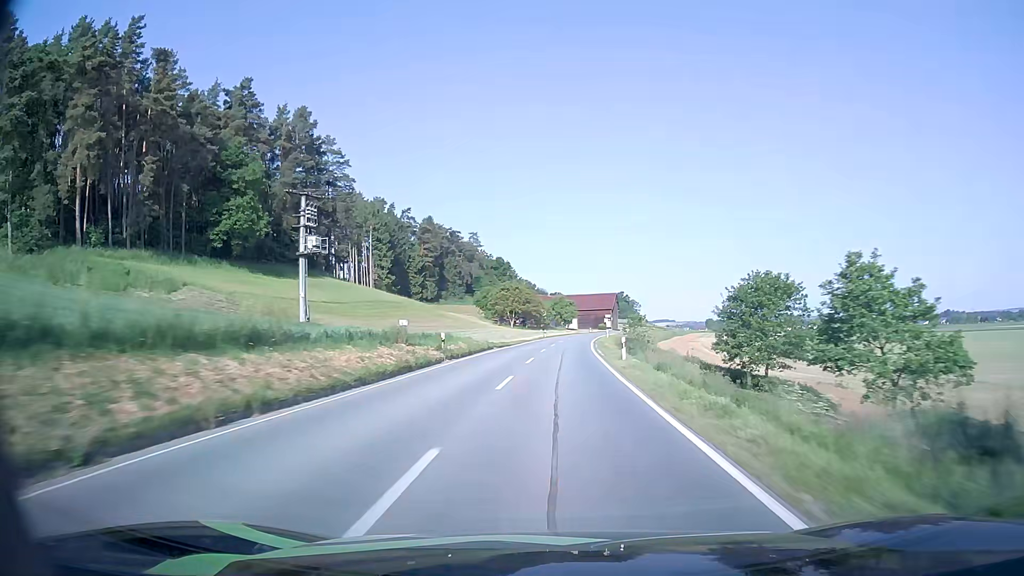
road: secondary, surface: asphalt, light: Day
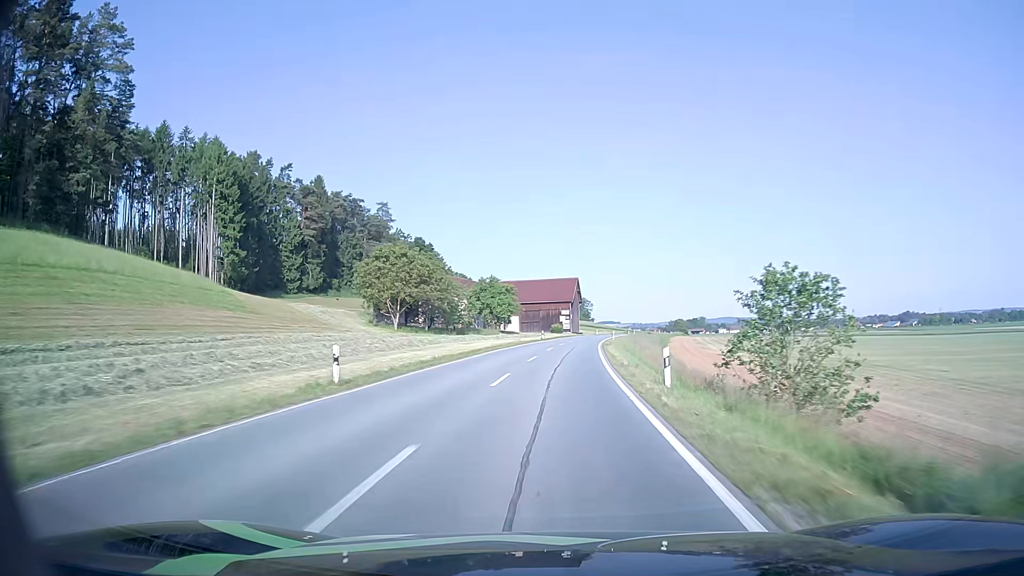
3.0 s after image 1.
(+3.2, +67.9) m; +5°
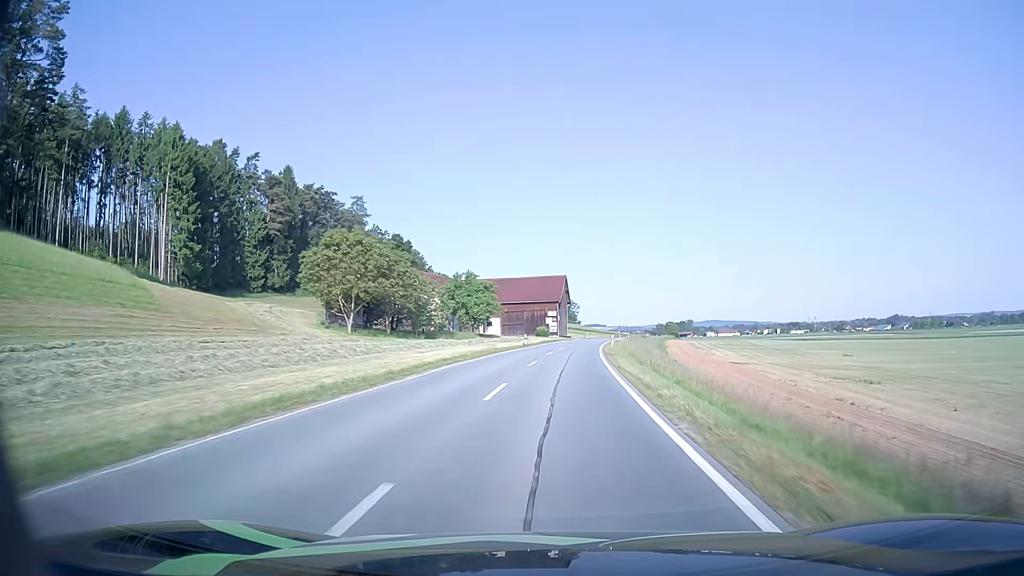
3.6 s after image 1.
(+0.1, +13.3) m; +1°
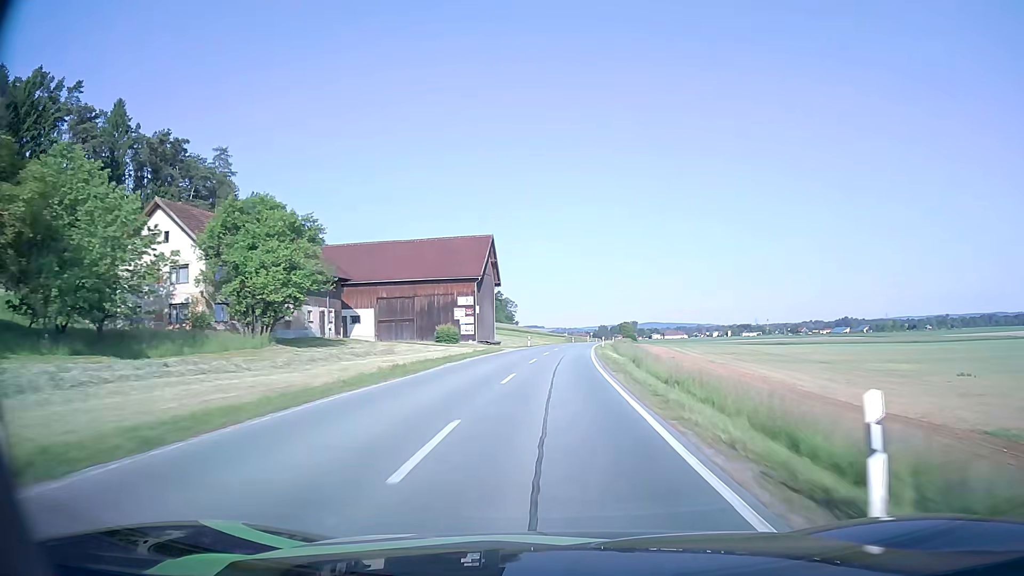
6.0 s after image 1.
(+2.7, +53.4) m; +5°
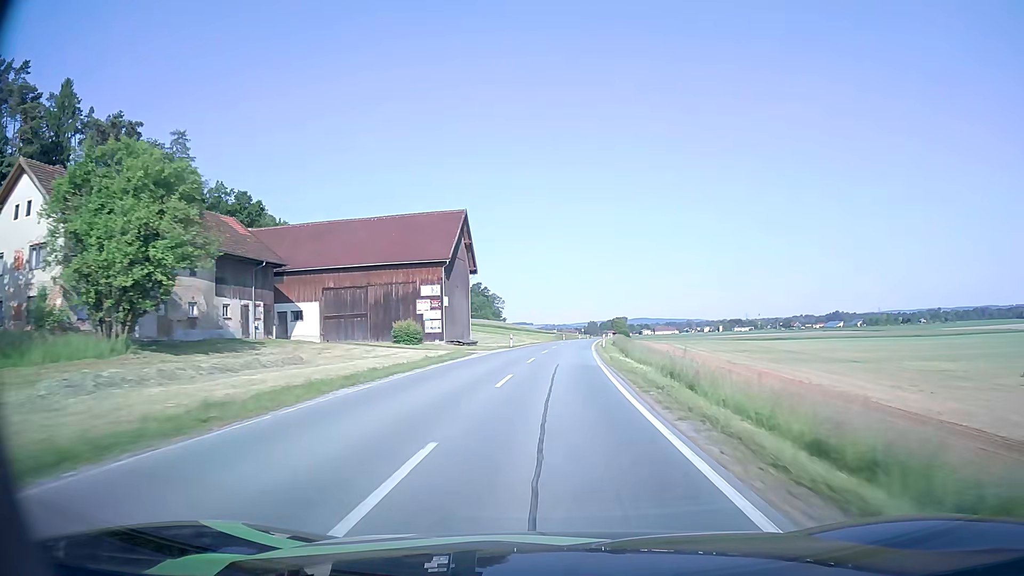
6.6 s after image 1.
(+0.1, +13.5) m; +1°
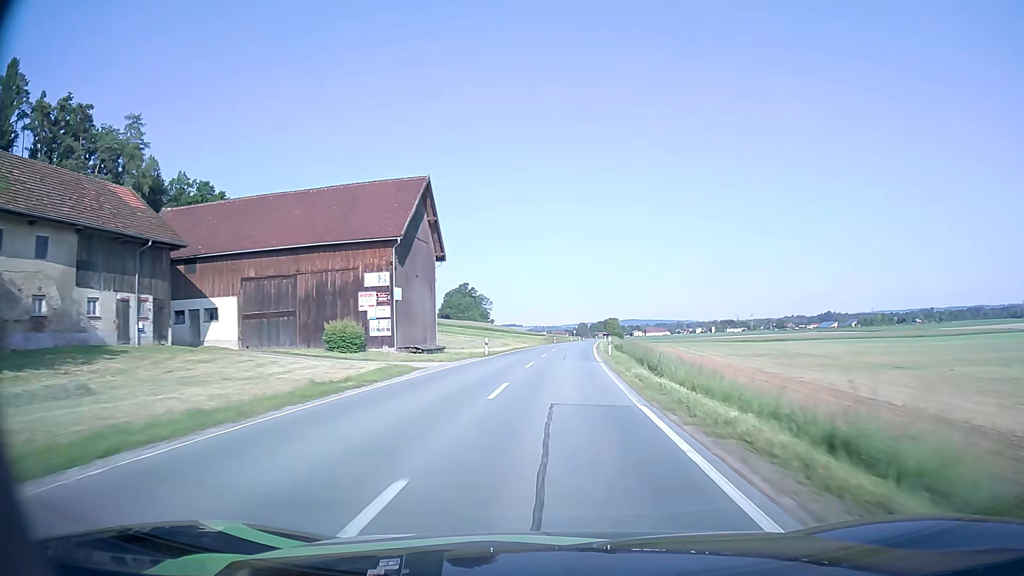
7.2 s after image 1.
(+0.1, +13.5) m; +1°
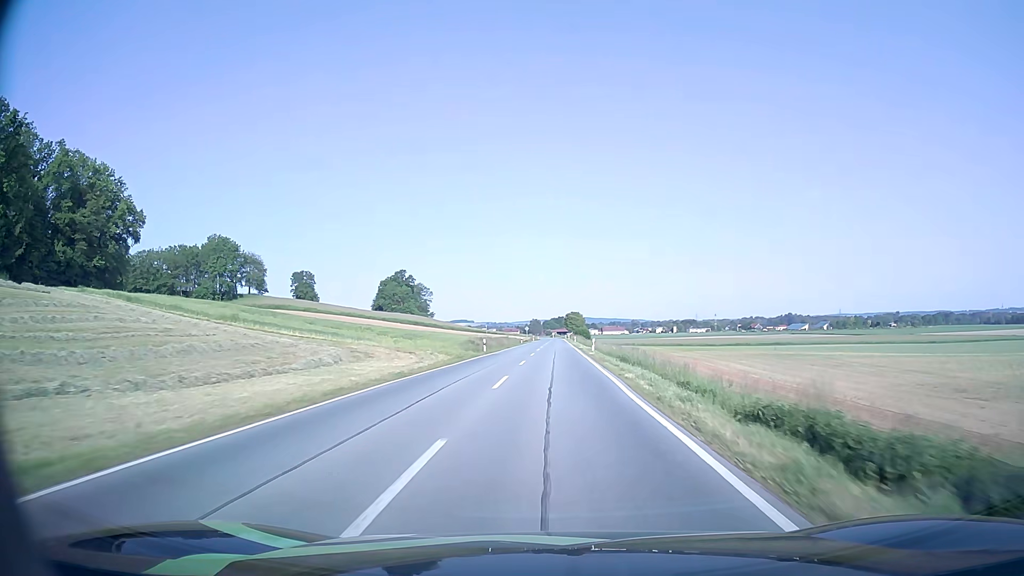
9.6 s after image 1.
(+1.9, +54.9) m; +4°
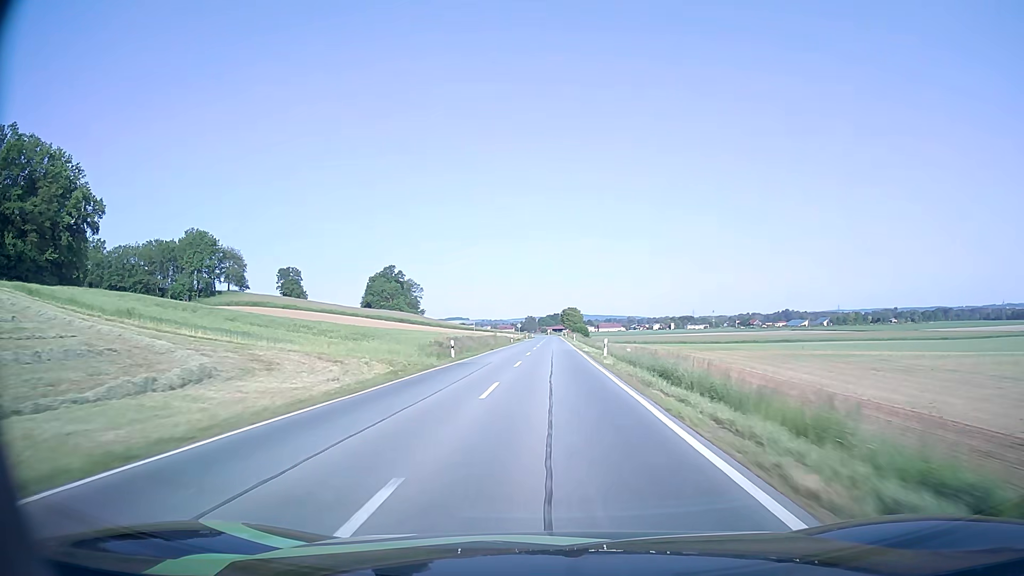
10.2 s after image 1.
(+0.1, +14.0) m; +1°
(0, +10) (0, +20) (0, +30) (0, +40) (0, +50) (0, +60) (0, +70) (0, +80) (0, +90) (0, +100) m
